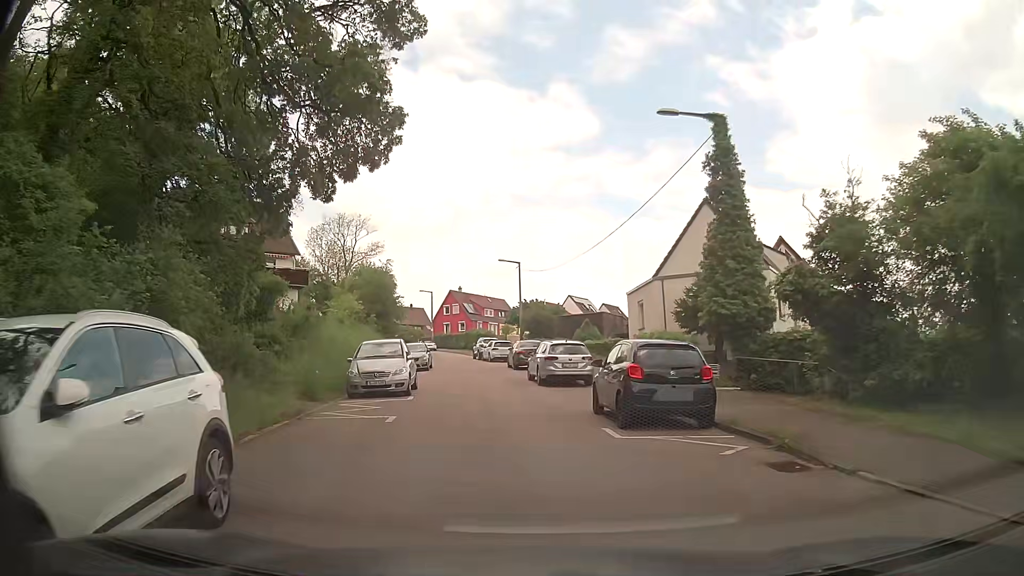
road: residential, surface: asphalt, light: Day
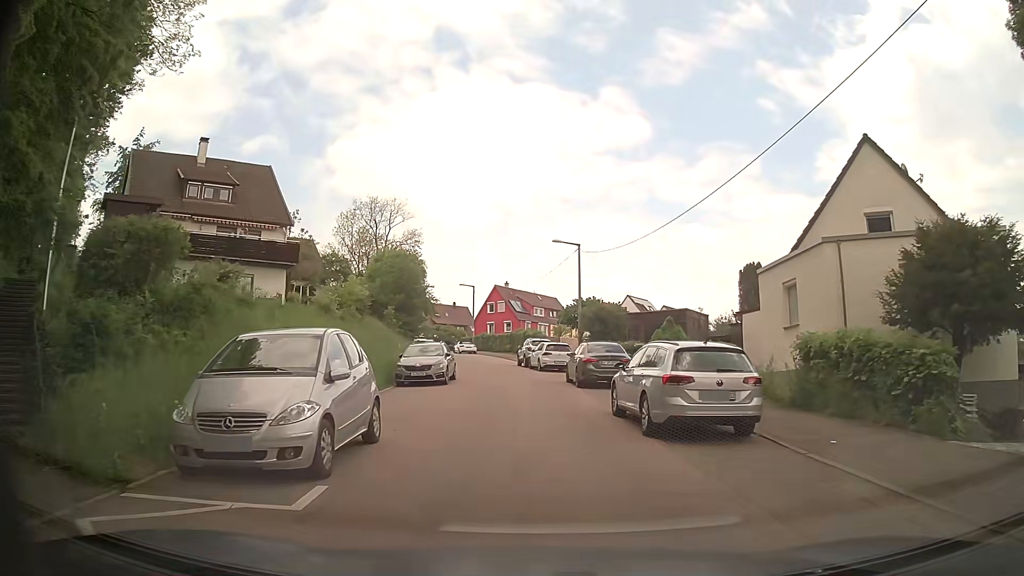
(-0.5, +12.0) m; -3°
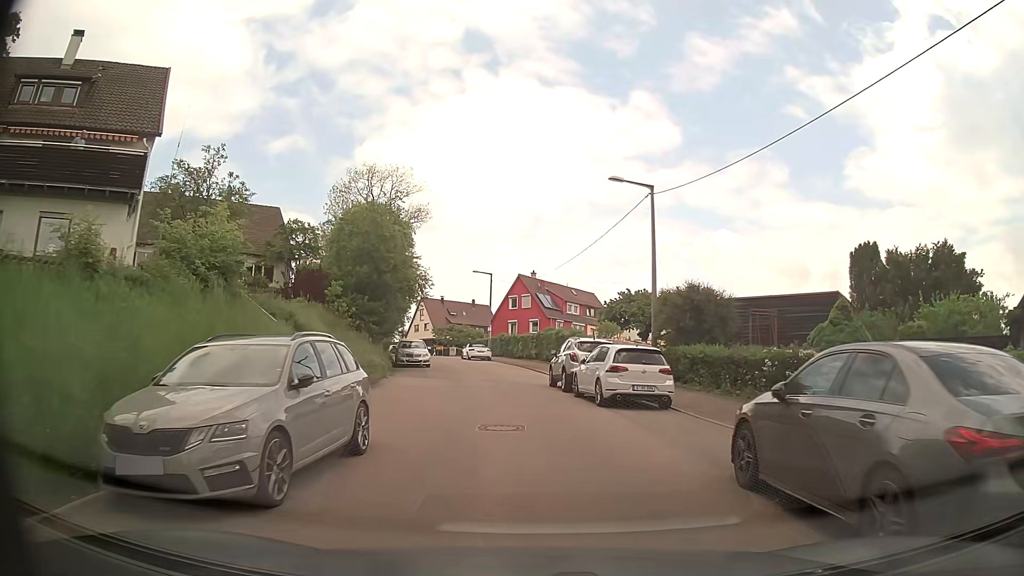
(-0.6, +17.8) m; -2°
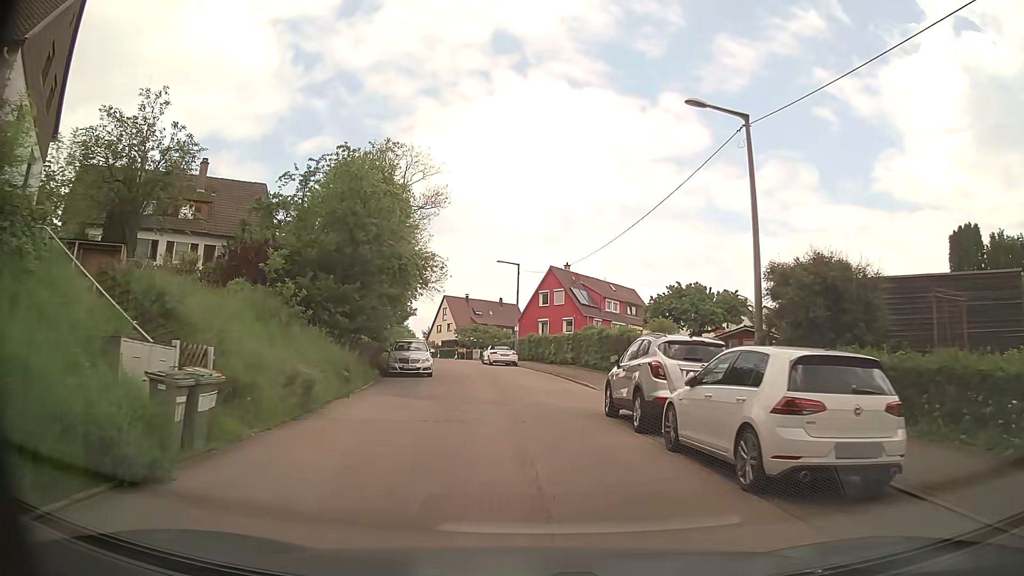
(-0.3, +9.1) m; -3°
